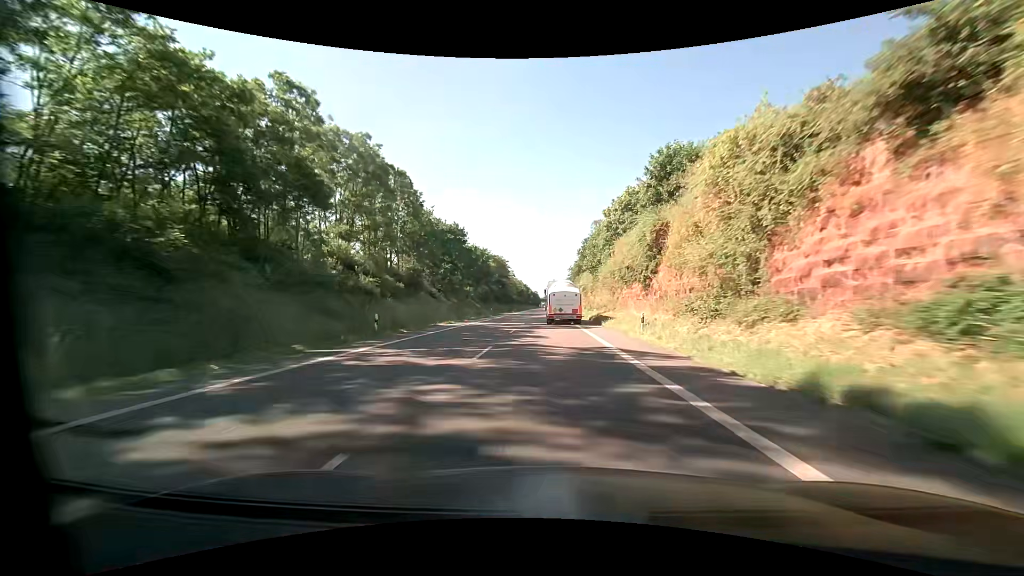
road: primary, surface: asphalt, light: Day
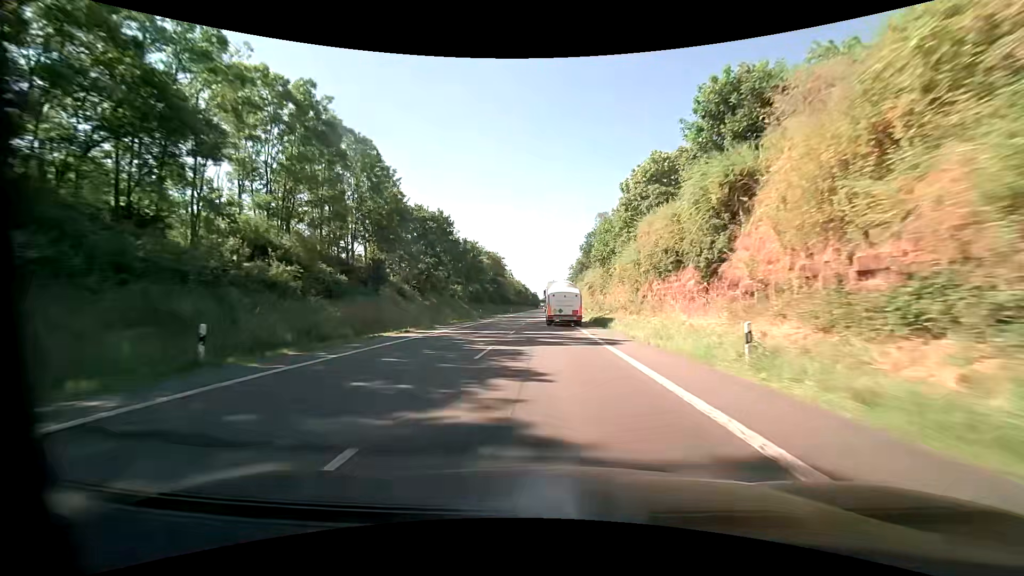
(0.0, +11.8) m; 0°
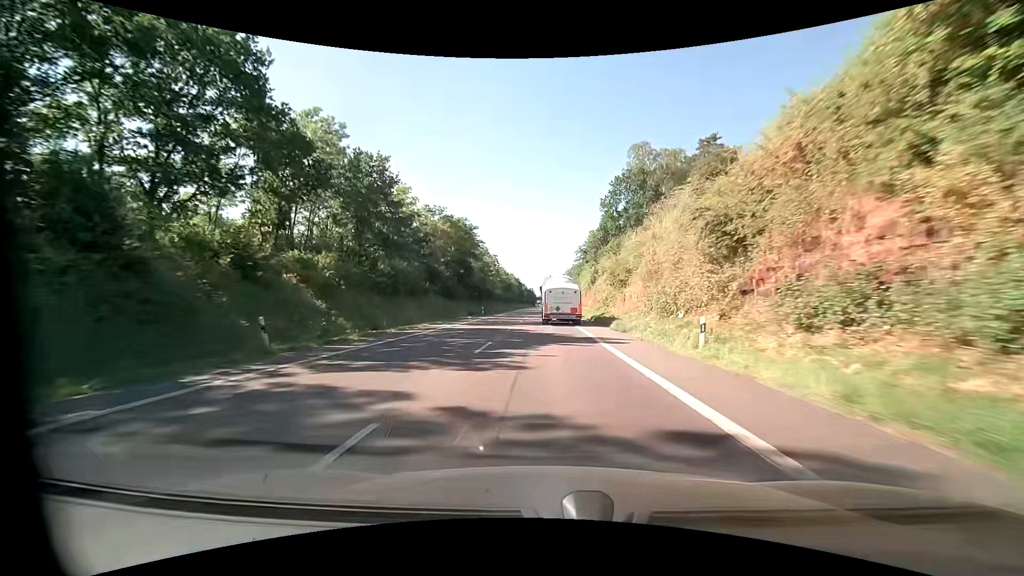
(+0.1, +47.0) m; 0°
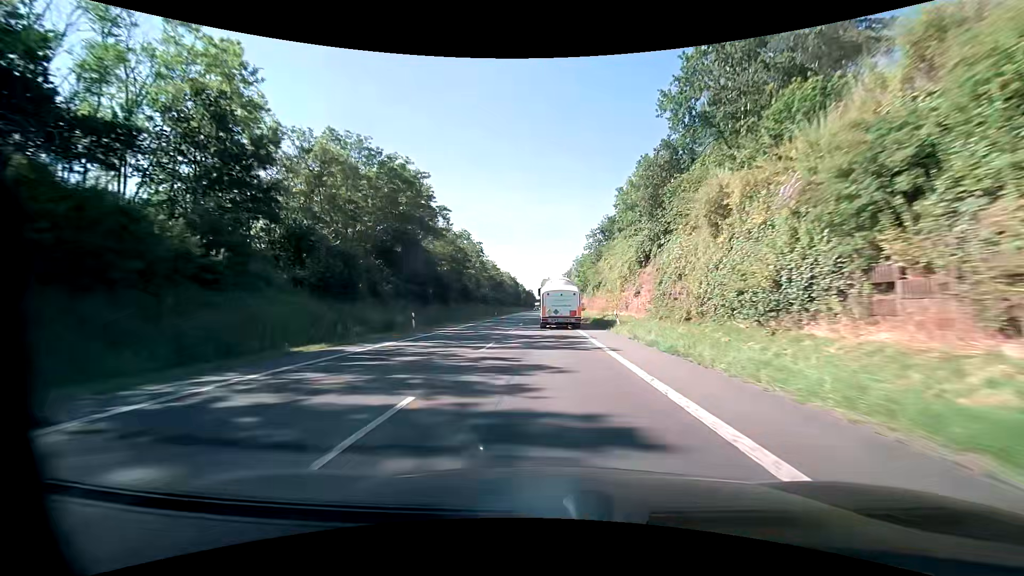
(0.0, +34.1) m; 0°
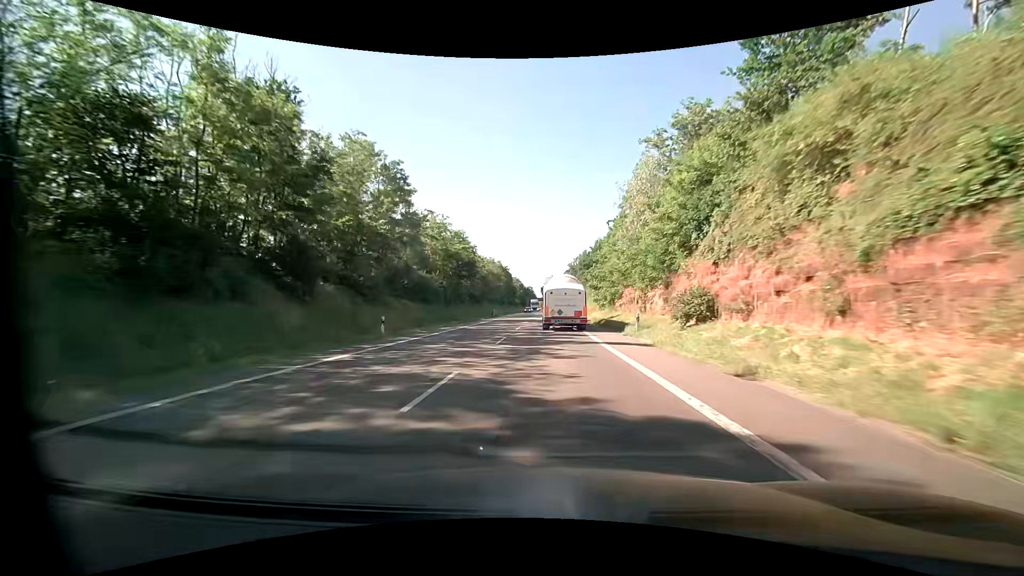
(-0.1, +56.9) m; 0°
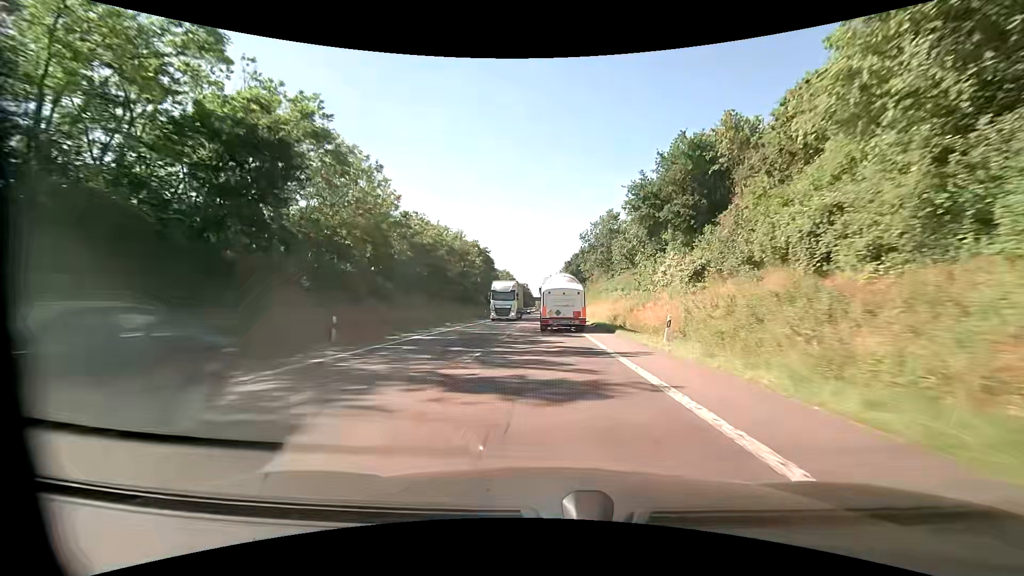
(+0.2, +55.4) m; 0°
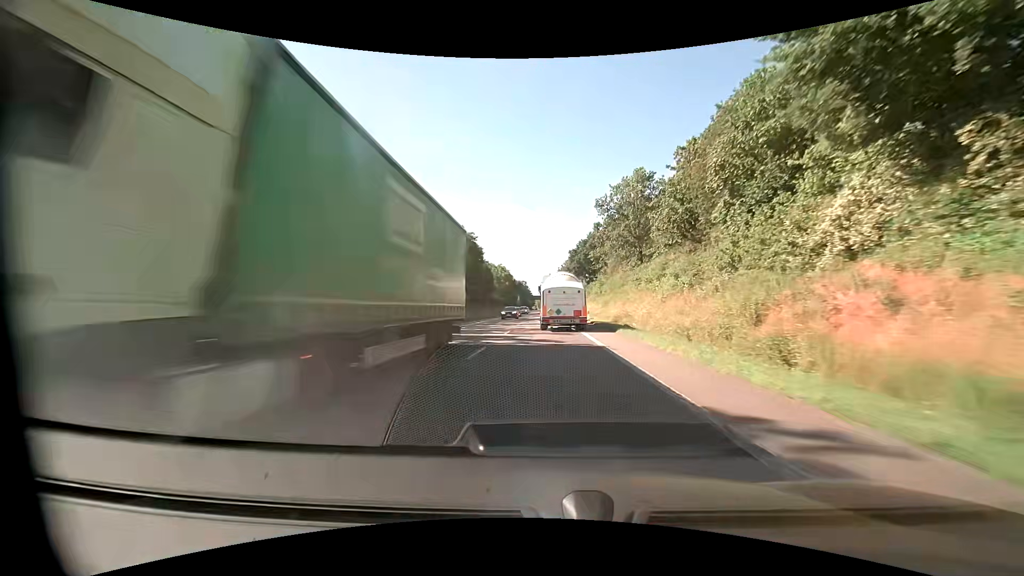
(0.0, +22.2) m; 0°
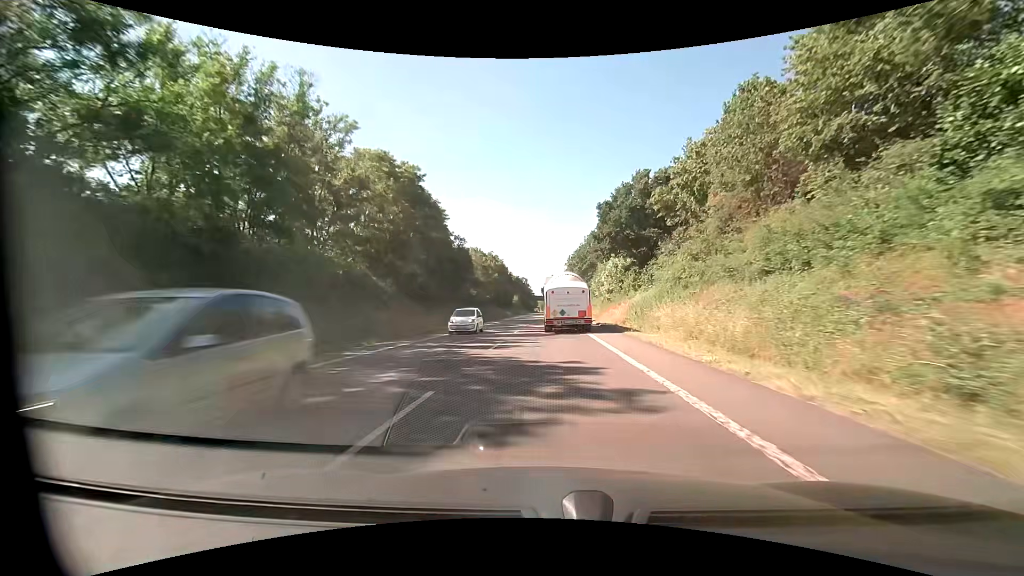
(-0.3, +44.3) m; -1°
(0, +10) (0, +20) (0, +30) (0, +40) (0, +50) (0, +60) (0, +70) (0, +80) (0, +90) (0, +100) m
